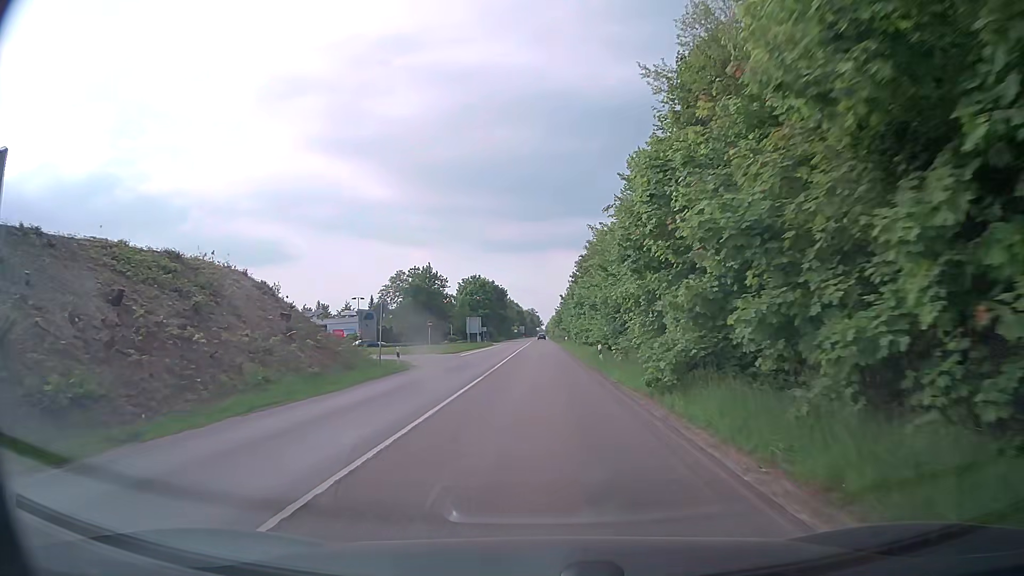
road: secondary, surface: asphalt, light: Day
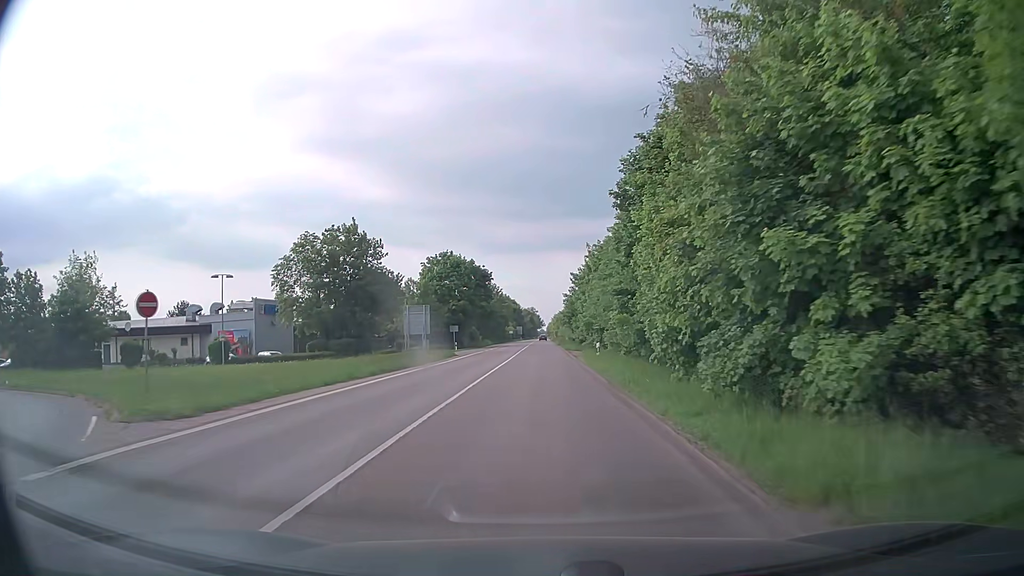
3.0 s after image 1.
(0.0, +40.6) m; +1°
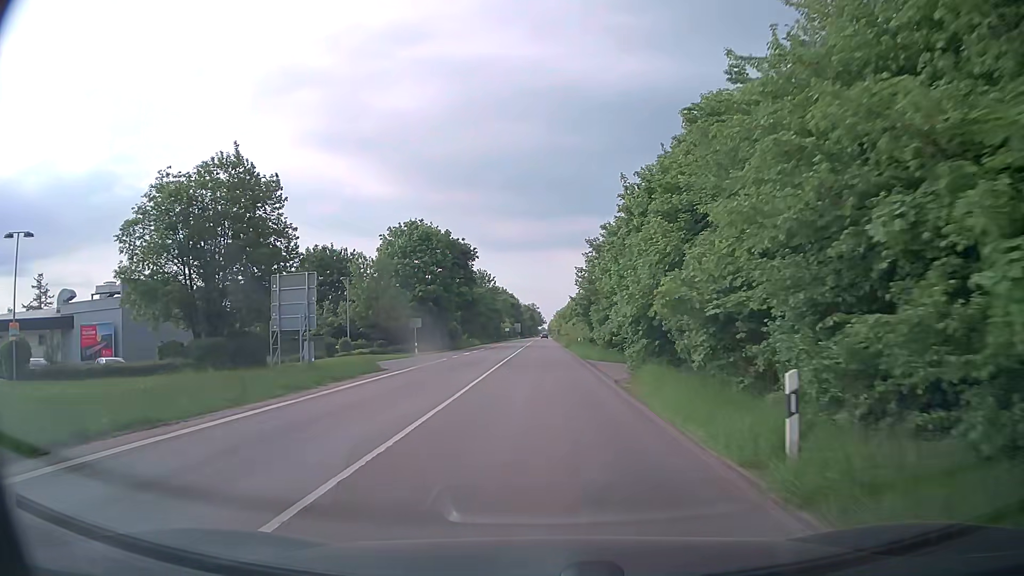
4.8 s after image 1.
(-0.3, +24.4) m; -1°
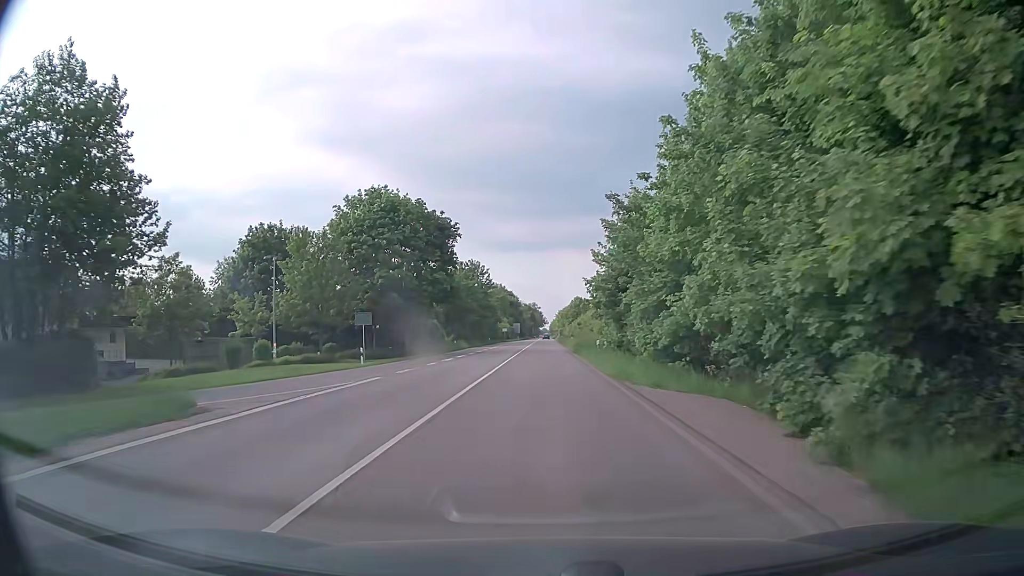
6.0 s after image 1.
(+0.1, +16.2) m; 0°
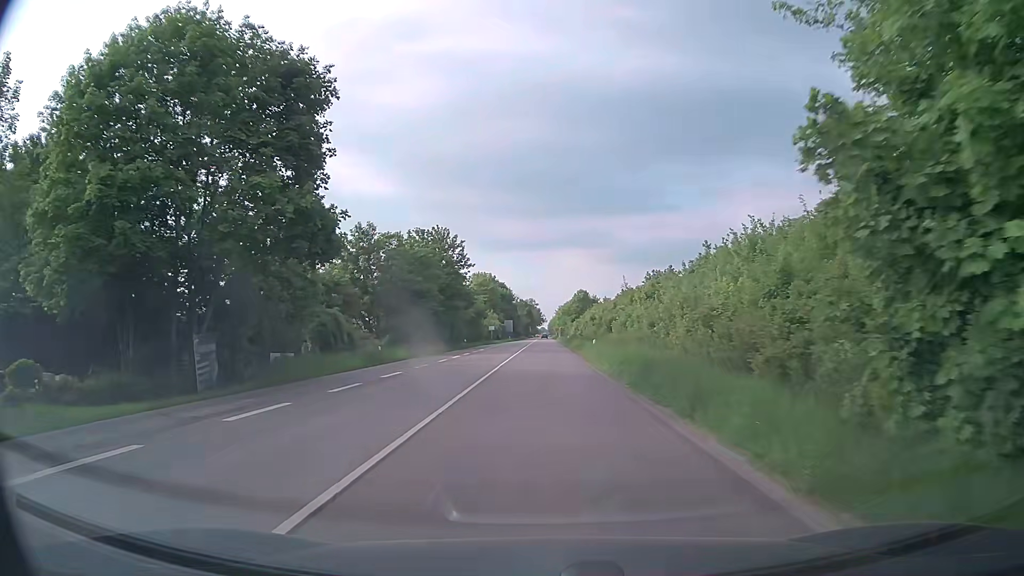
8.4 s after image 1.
(0.0, +32.4) m; 0°
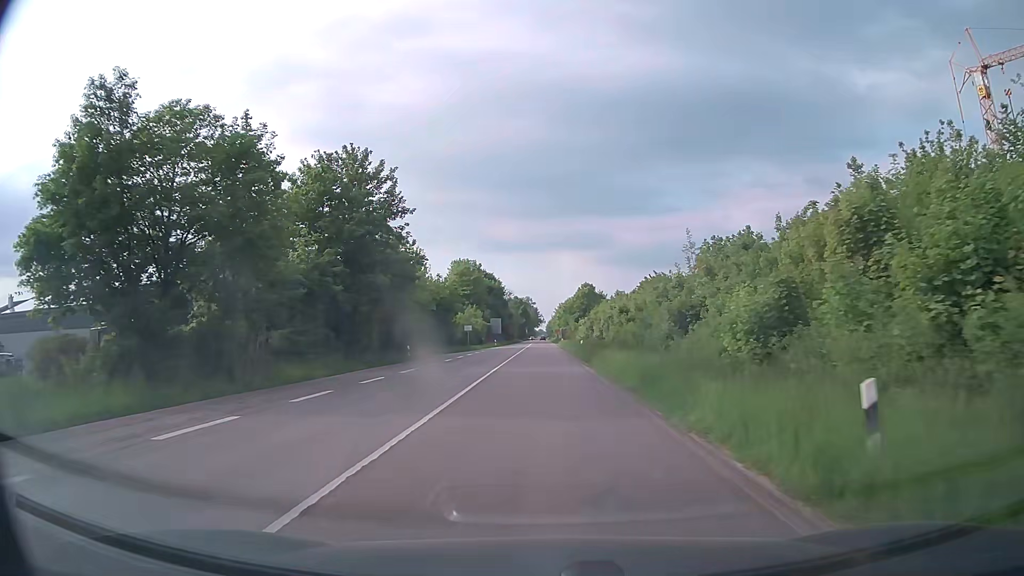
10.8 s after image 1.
(+0.1, +32.3) m; 0°
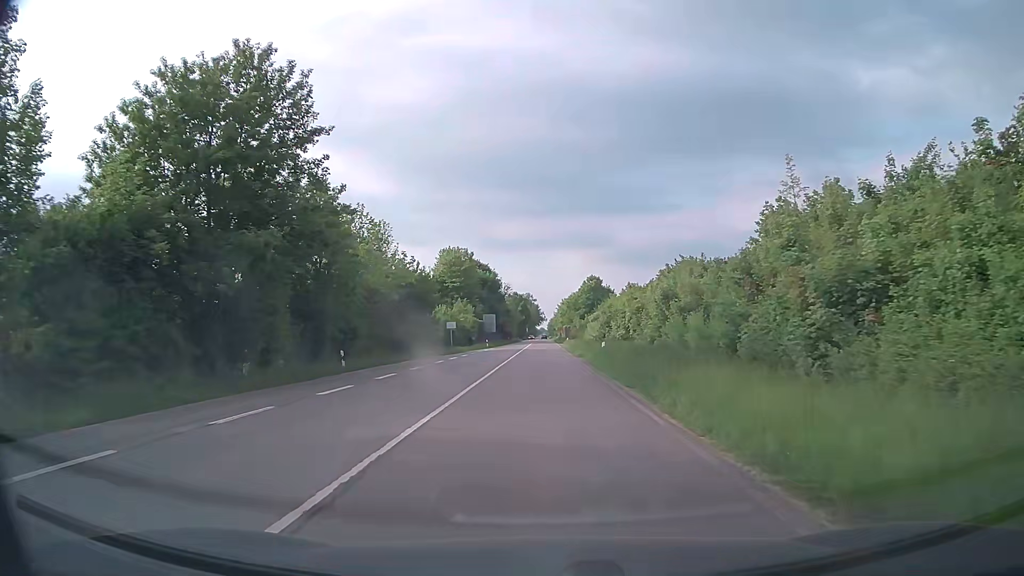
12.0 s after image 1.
(0.0, +16.1) m; 0°
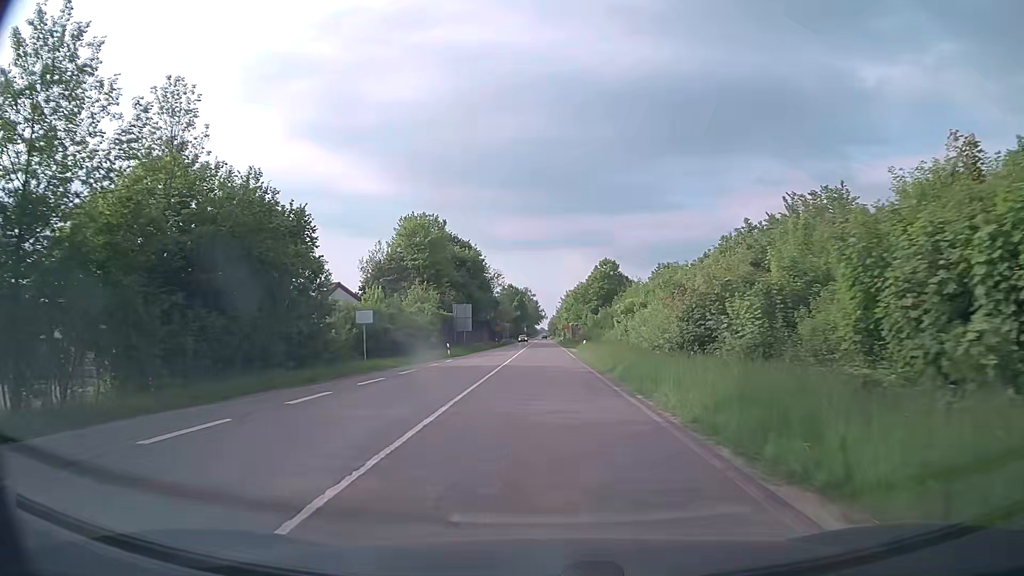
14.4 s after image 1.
(-0.1, +32.2) m; 0°
(0, +10) (0, +20) (0, +30) (0, +40) (0, +50) (0, +60) (0, +70) (0, +80) (0, +90) (0, +100) m
